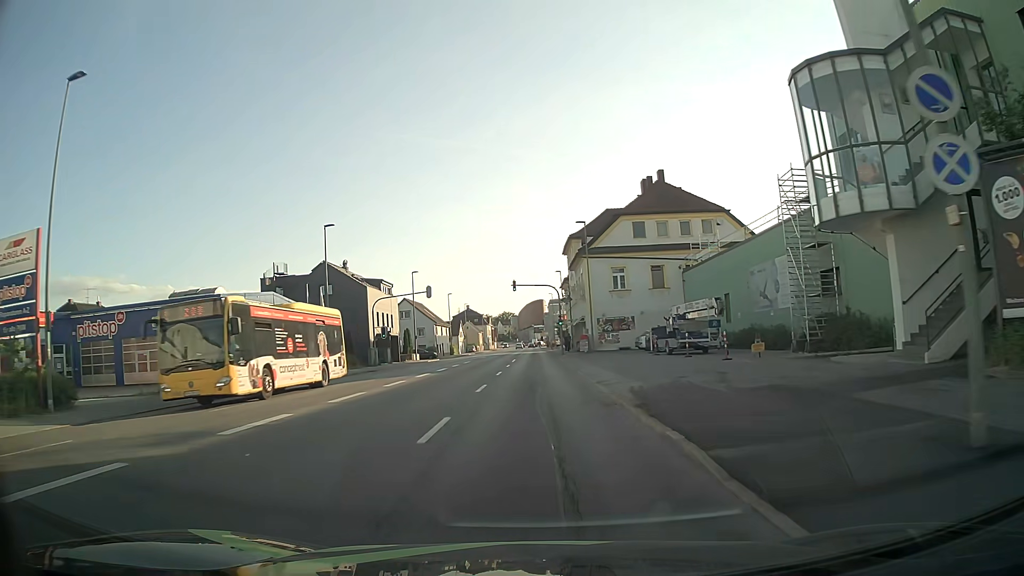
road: tertiary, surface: asphalt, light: Day
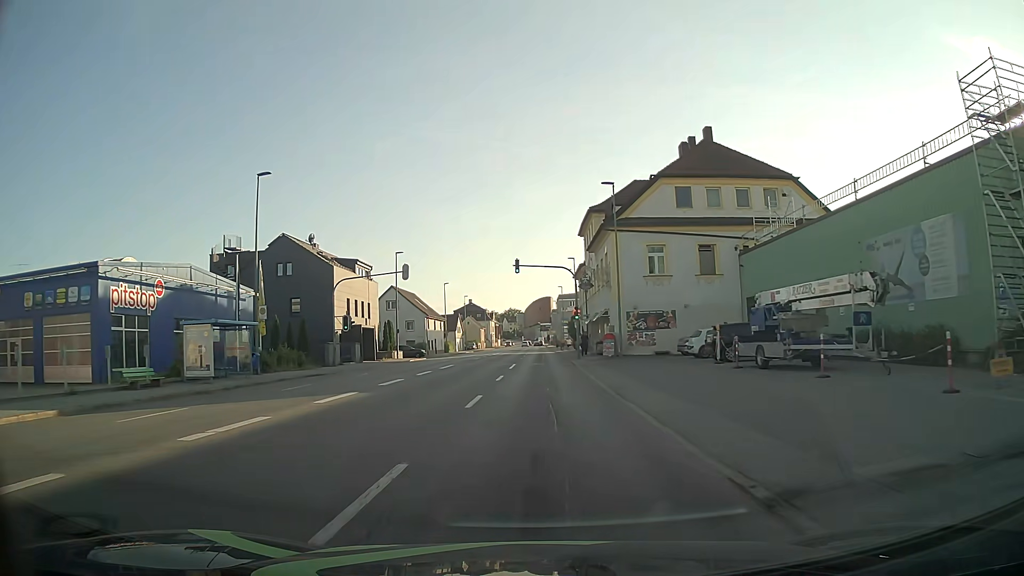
(-0.2, +13.7) m; -1°
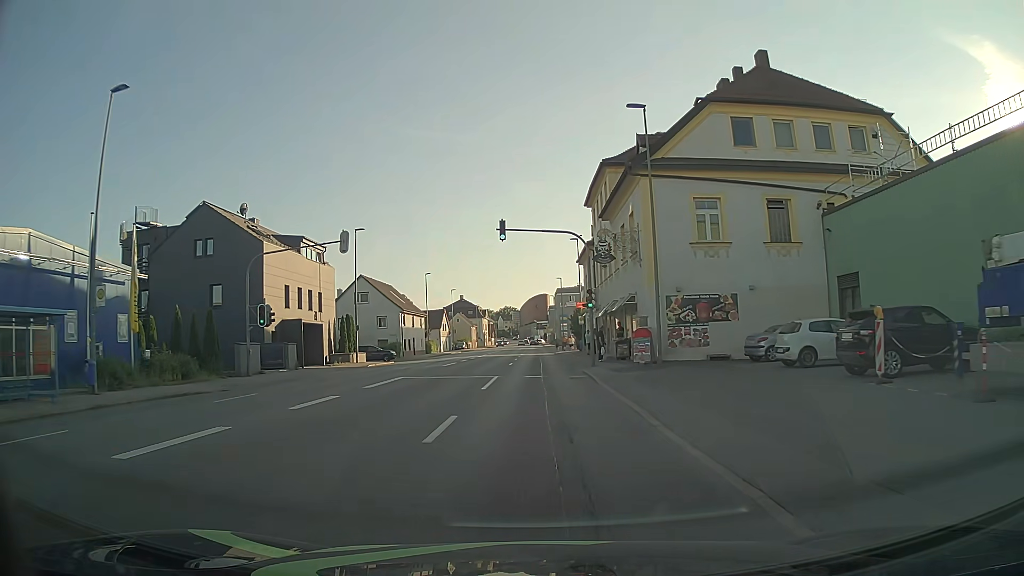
(+0.1, +13.6) m; +1°
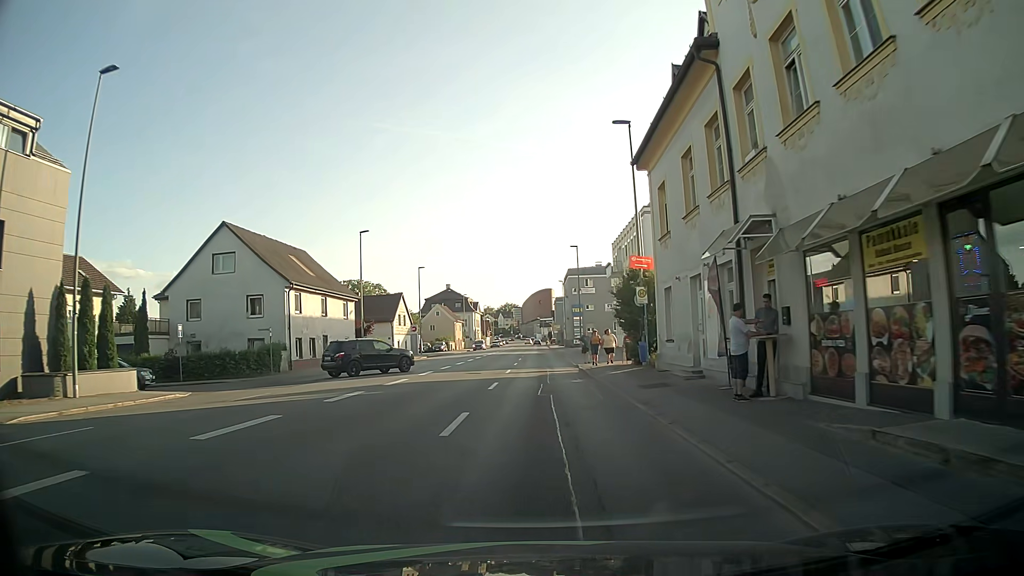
(-0.2, +34.2) m; 0°
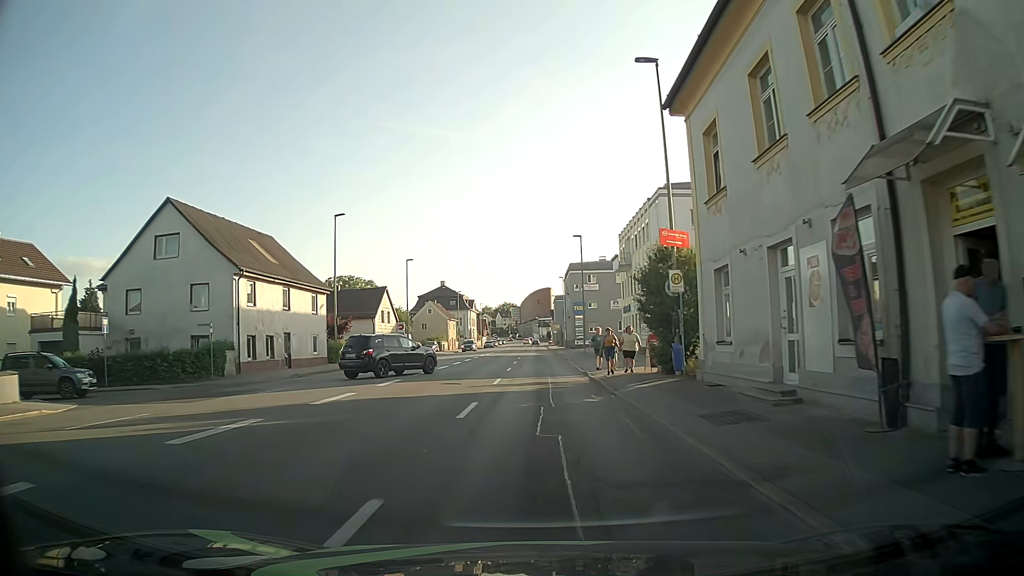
(-0.1, +6.9) m; 0°
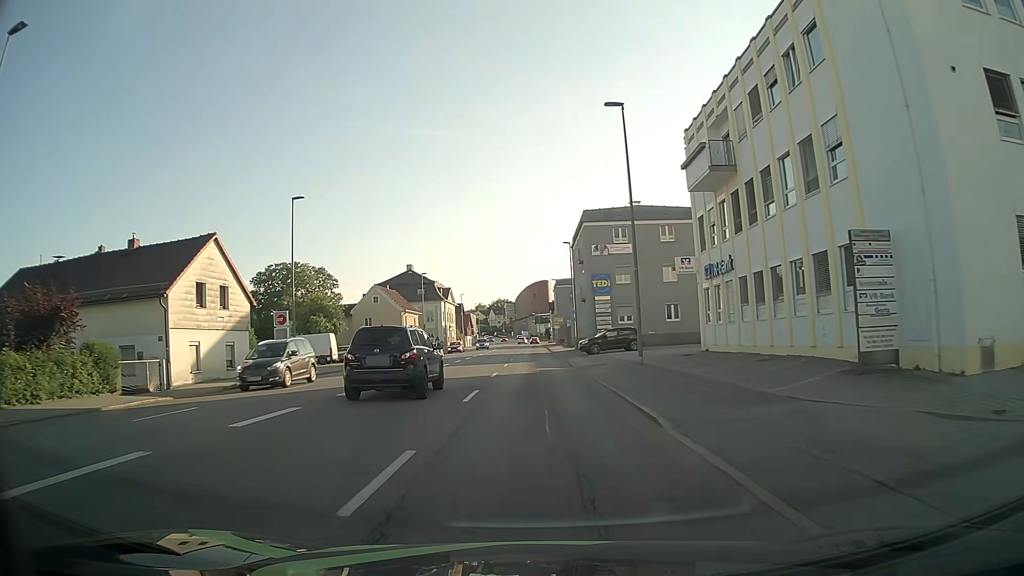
(+0.3, +33.5) m; +1°
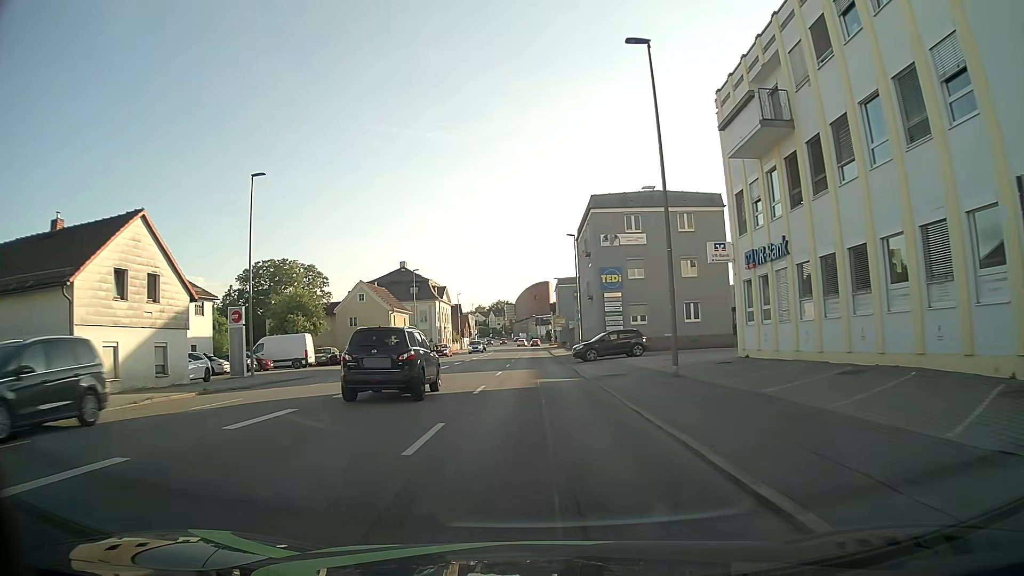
(0.0, +6.3) m; -1°
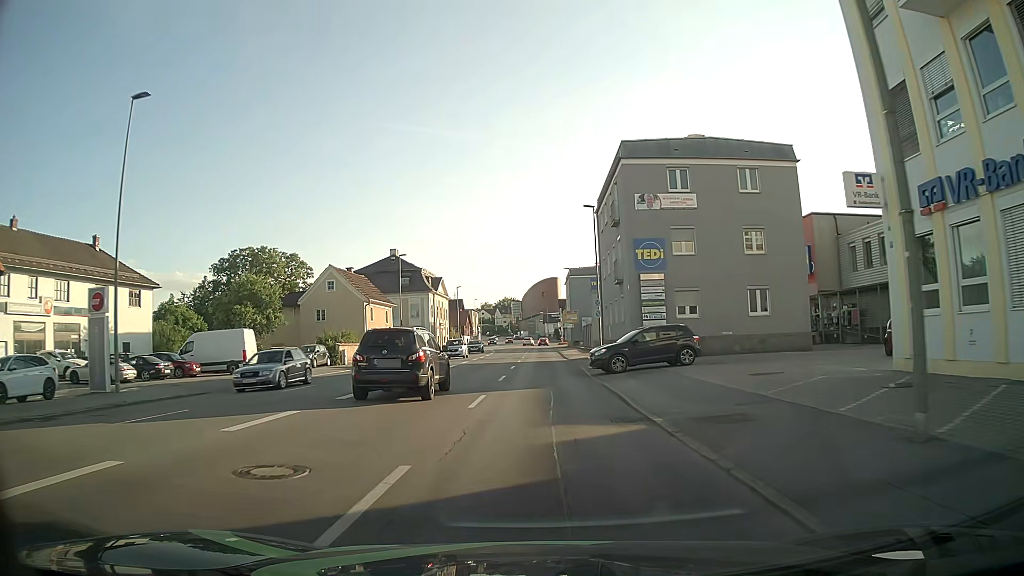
(0.0, +12.4) m; 0°
(0, +10) (0, +20) (0, +30) (0, +40) (0, +50) (0, +60) (0, +70) (0, +80) (0, +90) (0, +100) m
